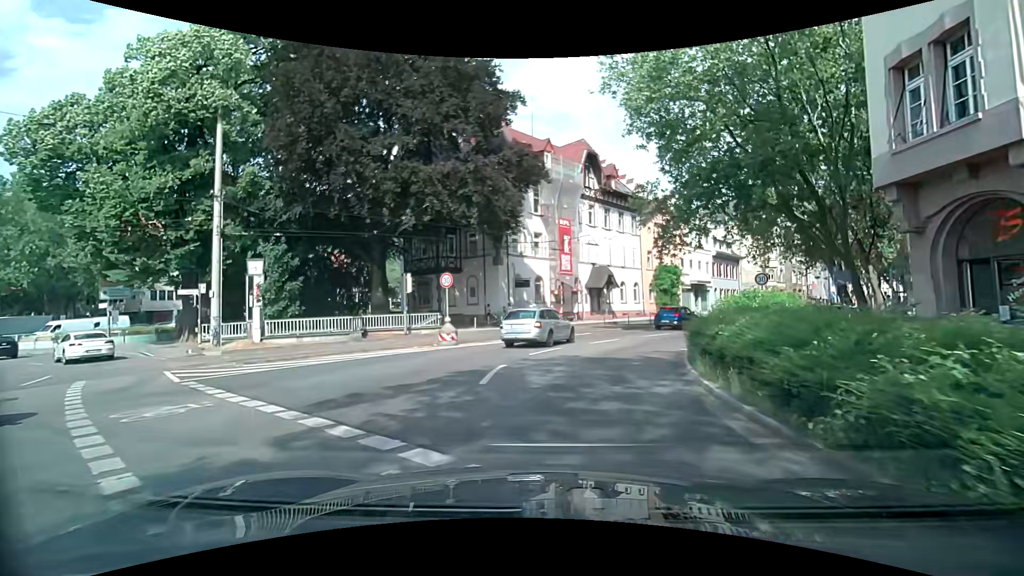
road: primary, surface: asphalt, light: Day
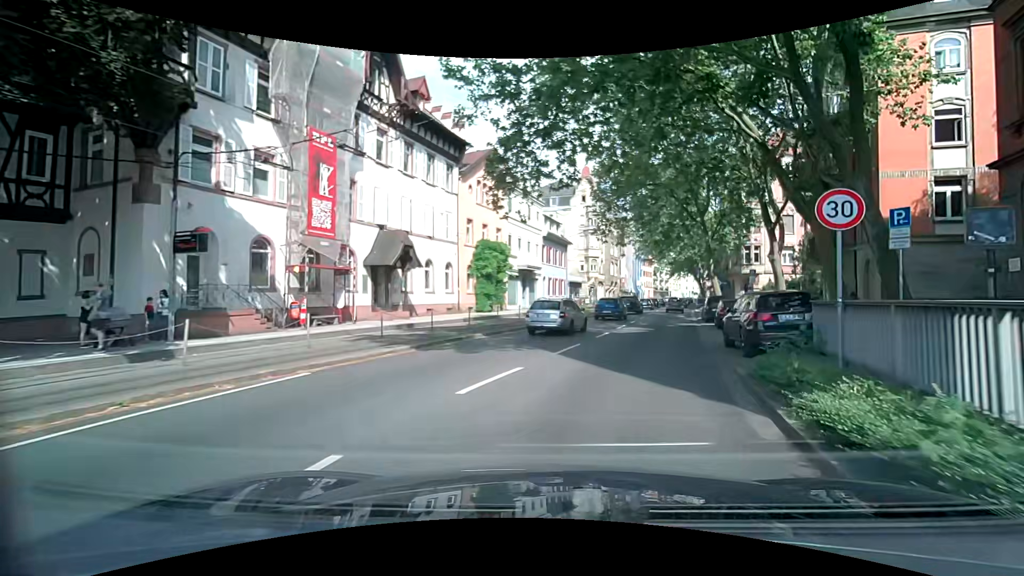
(+2.5, +18.5) m; +19°
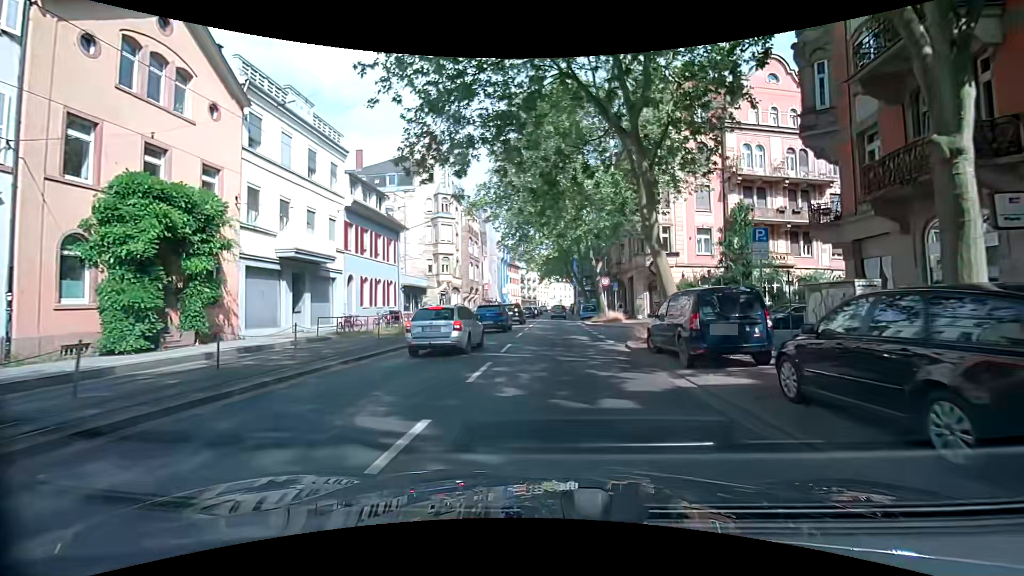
(+4.0, +21.7) m; +15°
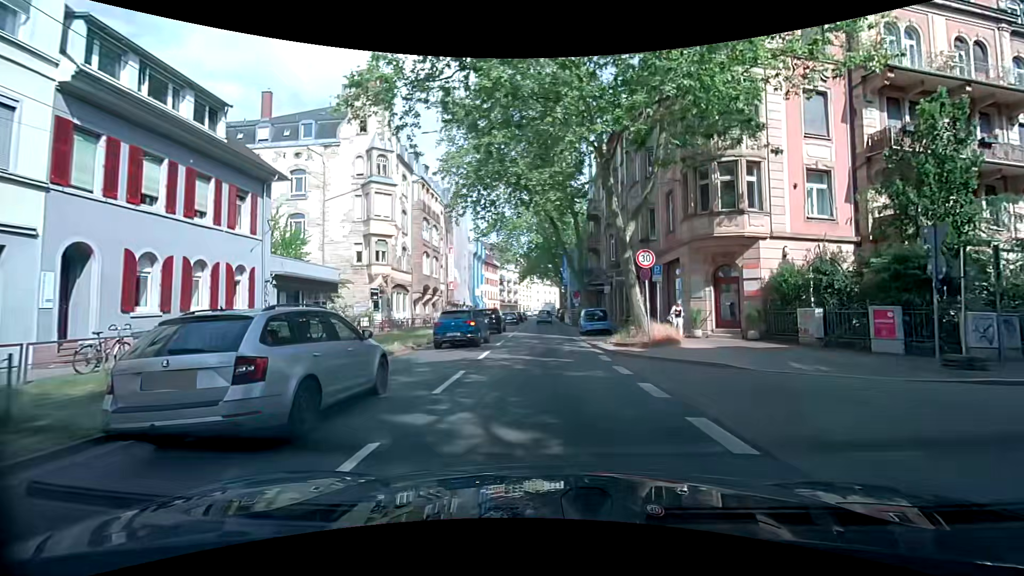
(0.0, +18.9) m; 0°
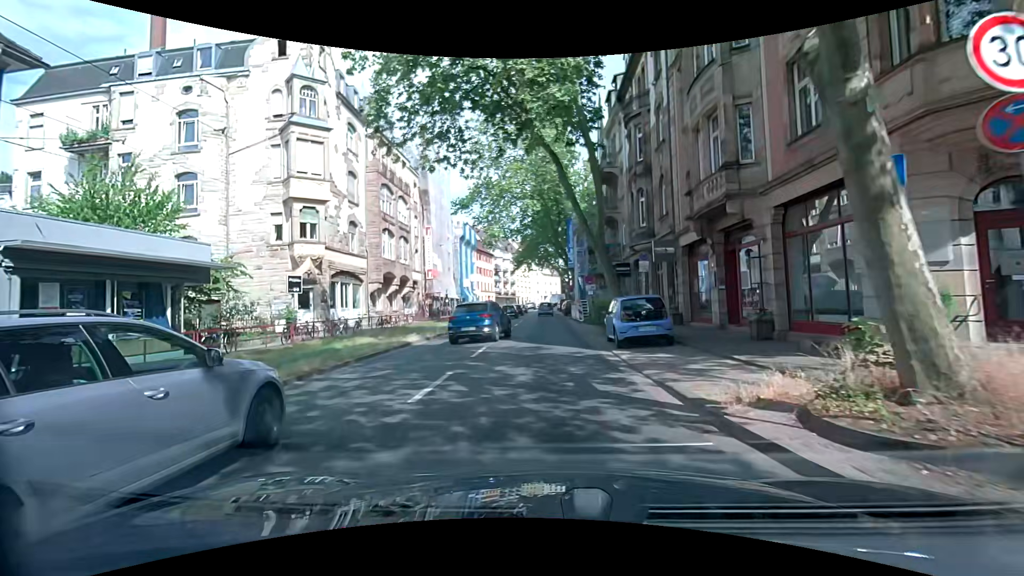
(+0.7, +12.8) m; +4°
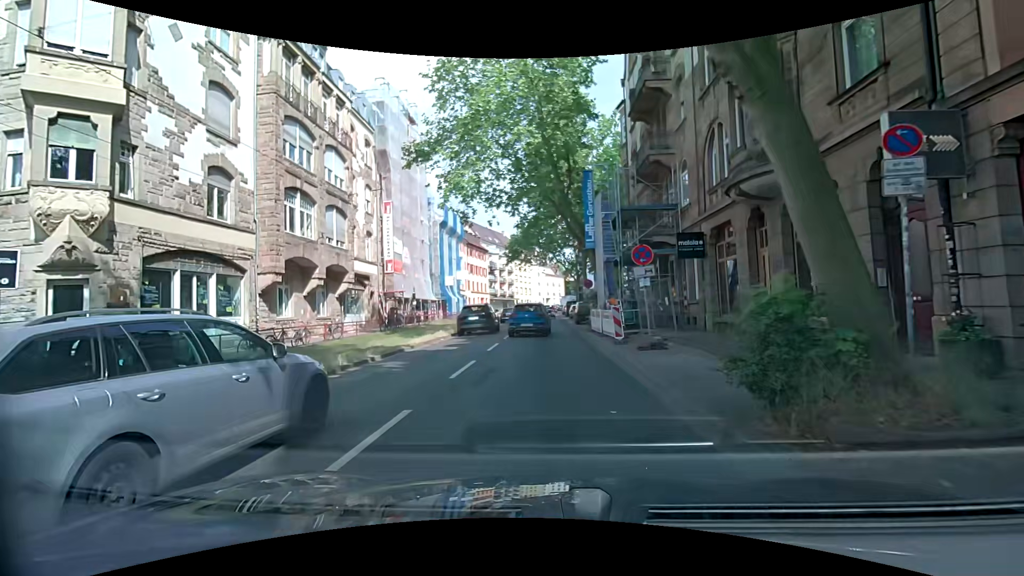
(-0.3, +15.4) m; -1°
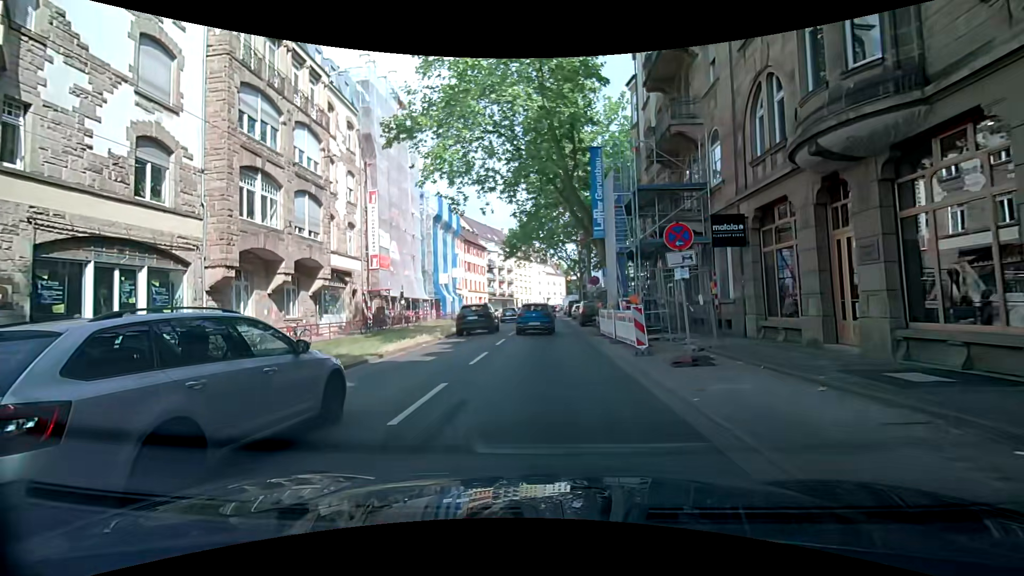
(+0.1, +3.8) m; +2°
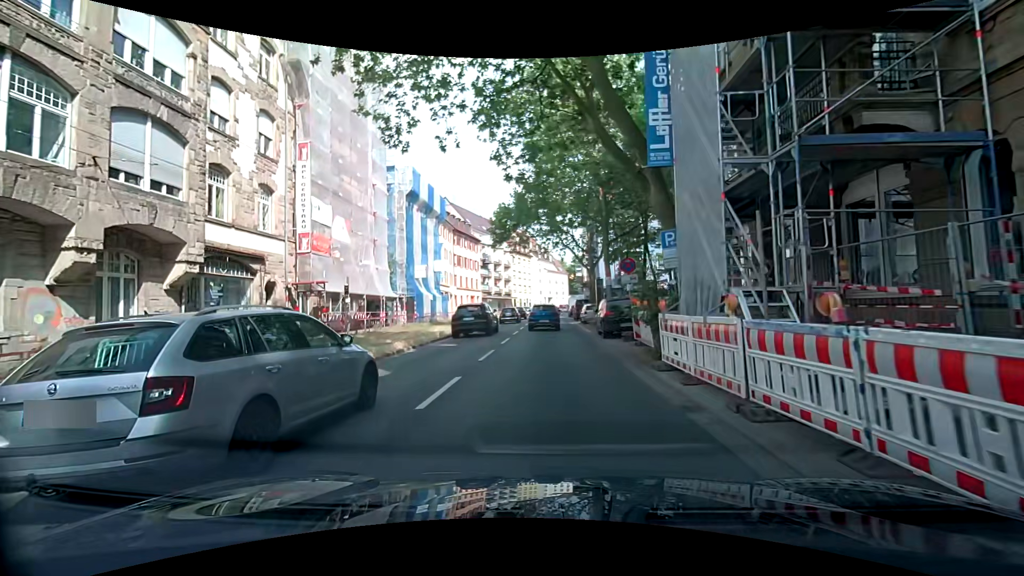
(0.0, +11.2) m; -2°
(0, +10) (0, +20) (0, +30) (0, +40) (+1, +50) (+1, +60) (+1, +70) (+2, +80) (+4, +90) (+6, +100) m
